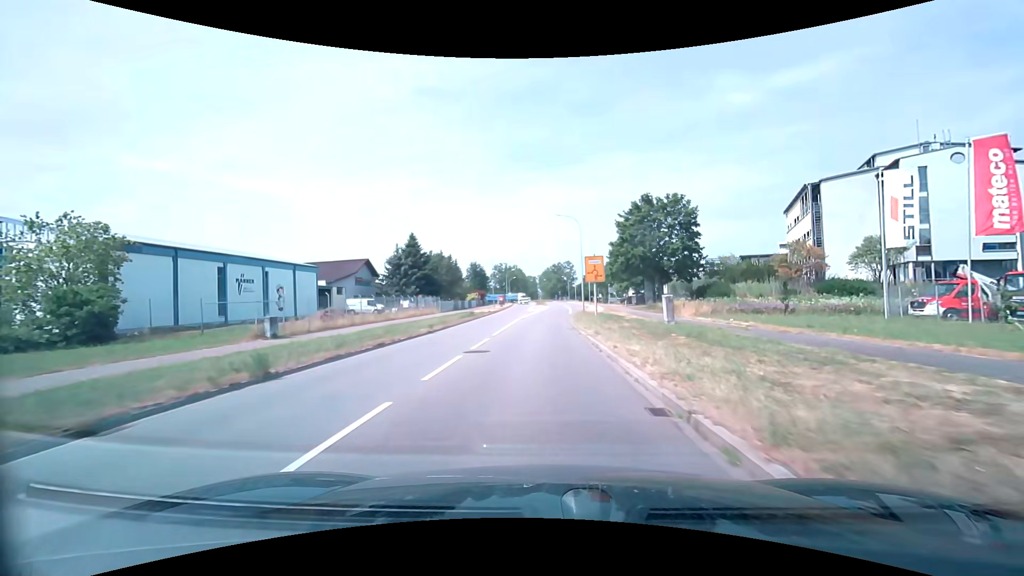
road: secondary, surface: asphalt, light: Day
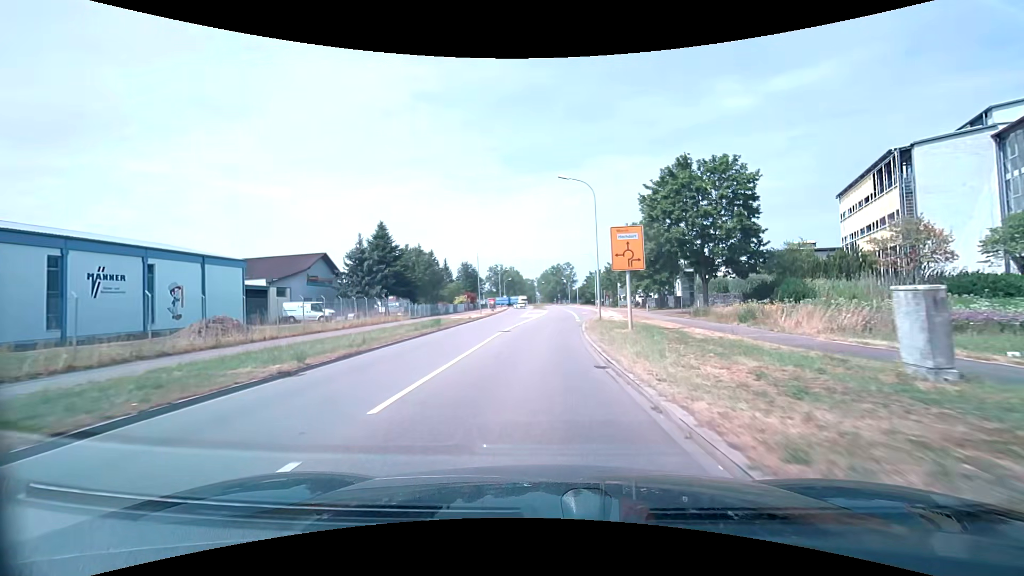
(0.0, +14.6) m; 0°
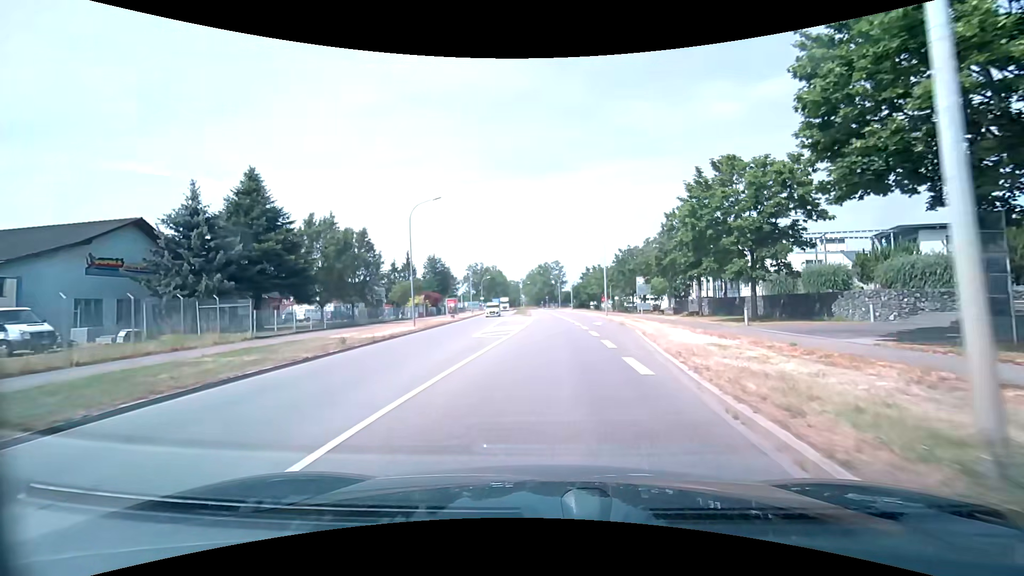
(+0.1, +27.1) m; +1°
(0, +10) (+1, +20) (+2, +30) (+3, +40) (+4, +50) (+4, +60) (+3, +70) (+3, +80) (+3, +90) (+2, +100) m
